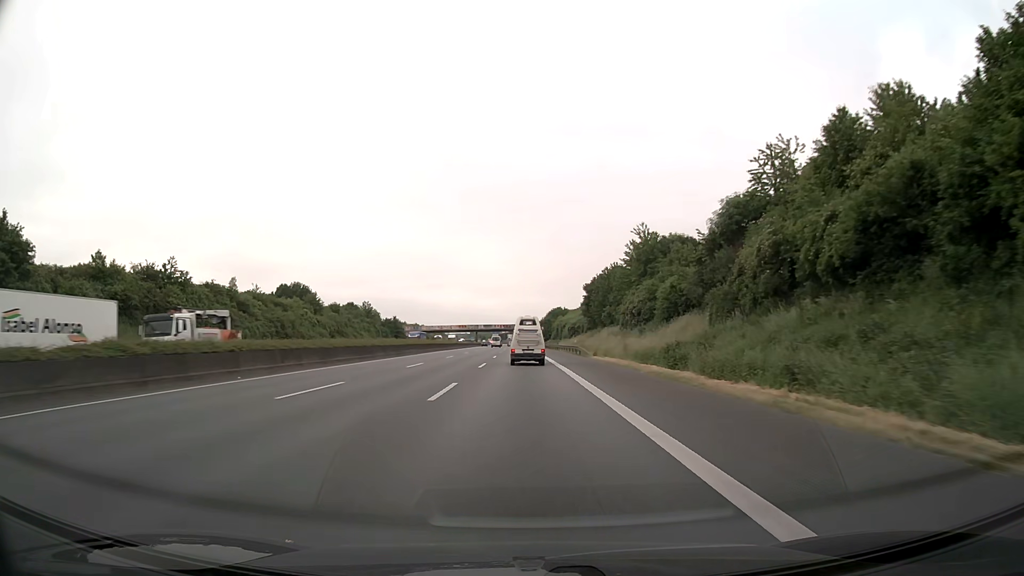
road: motorway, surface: asphalt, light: Day
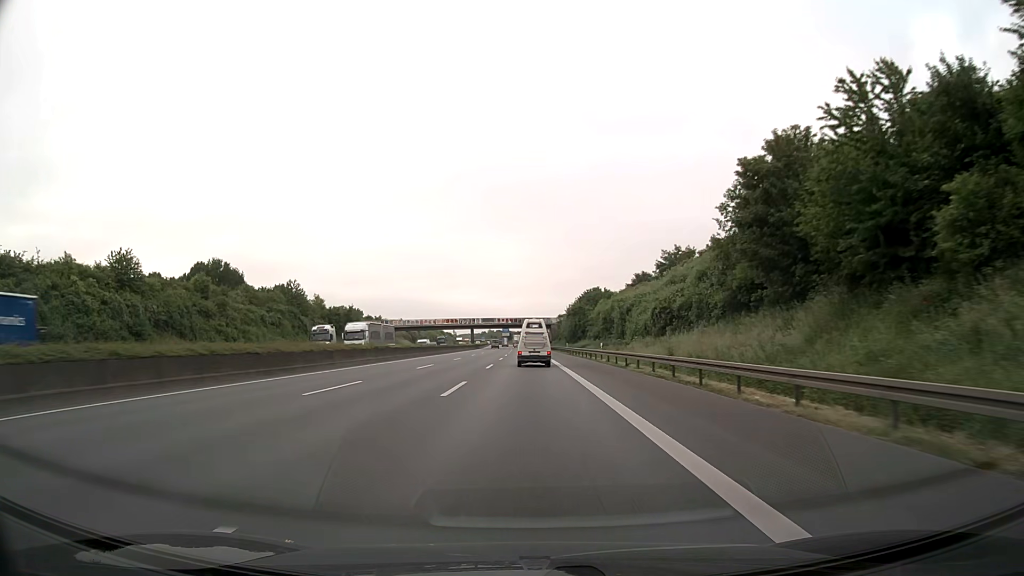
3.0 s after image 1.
(-0.7, +70.3) m; -1°
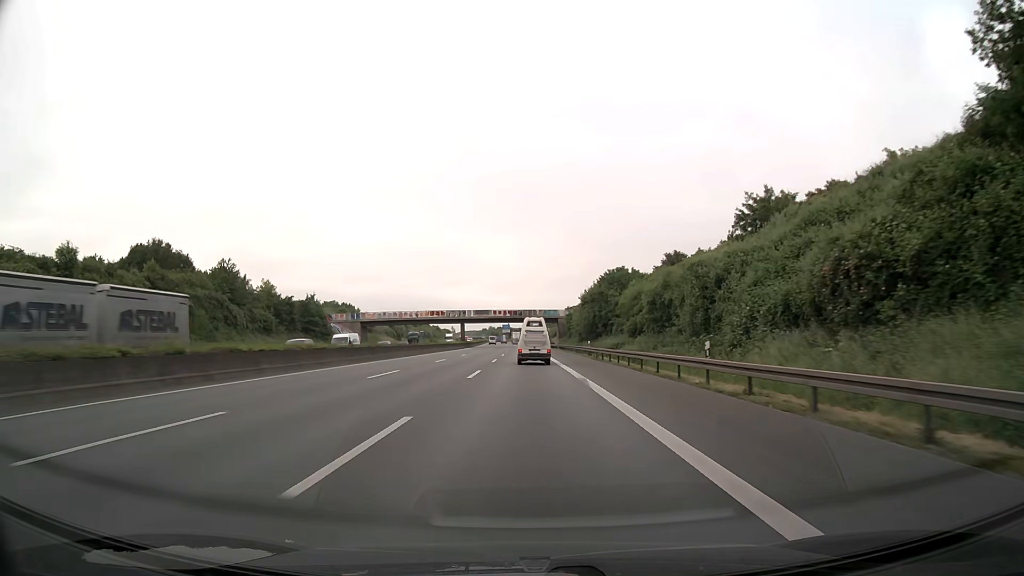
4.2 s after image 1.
(-0.1, +28.3) m; 0°
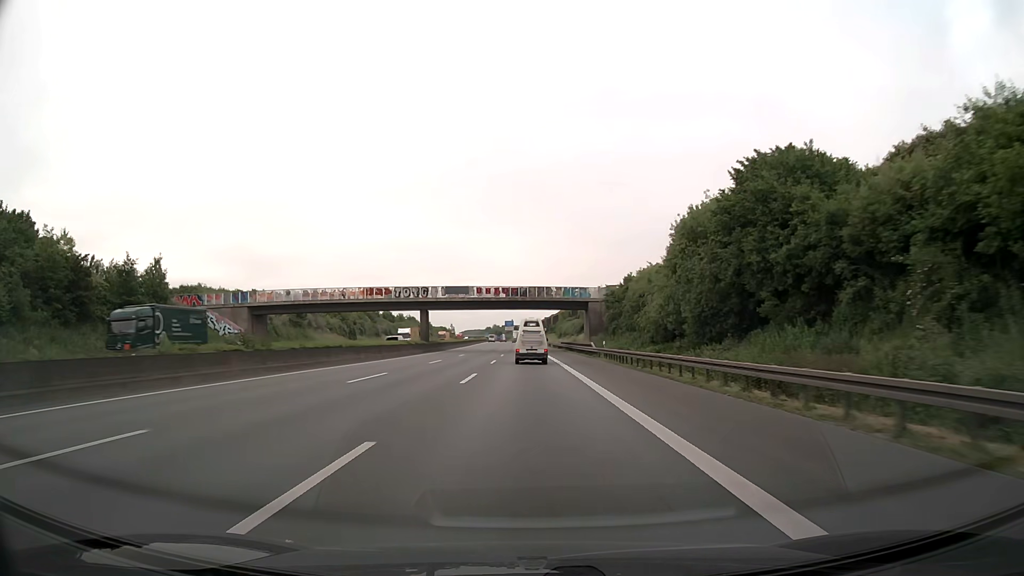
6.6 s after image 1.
(-0.3, +57.1) m; 0°
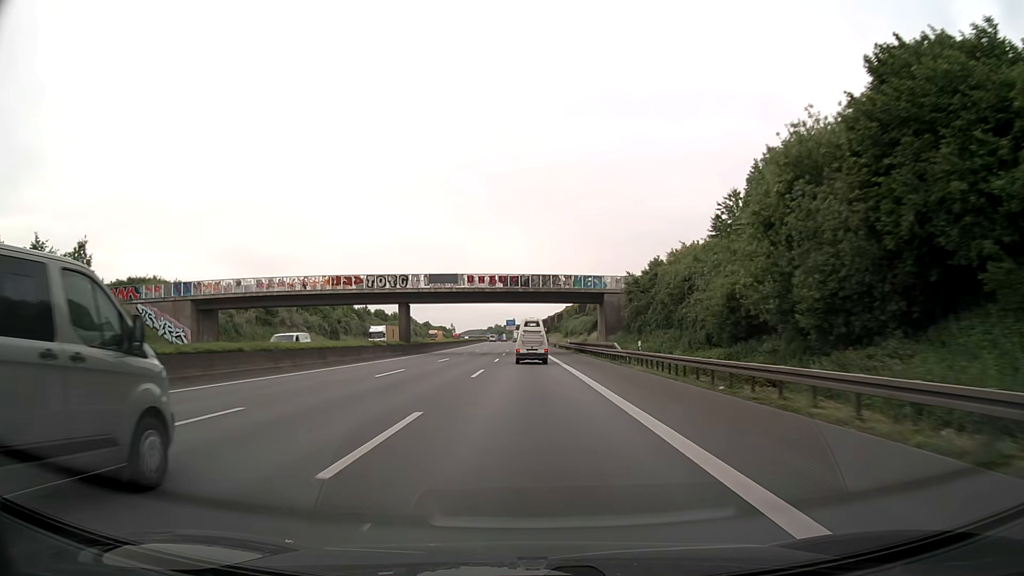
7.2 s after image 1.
(0.0, +14.4) m; 0°
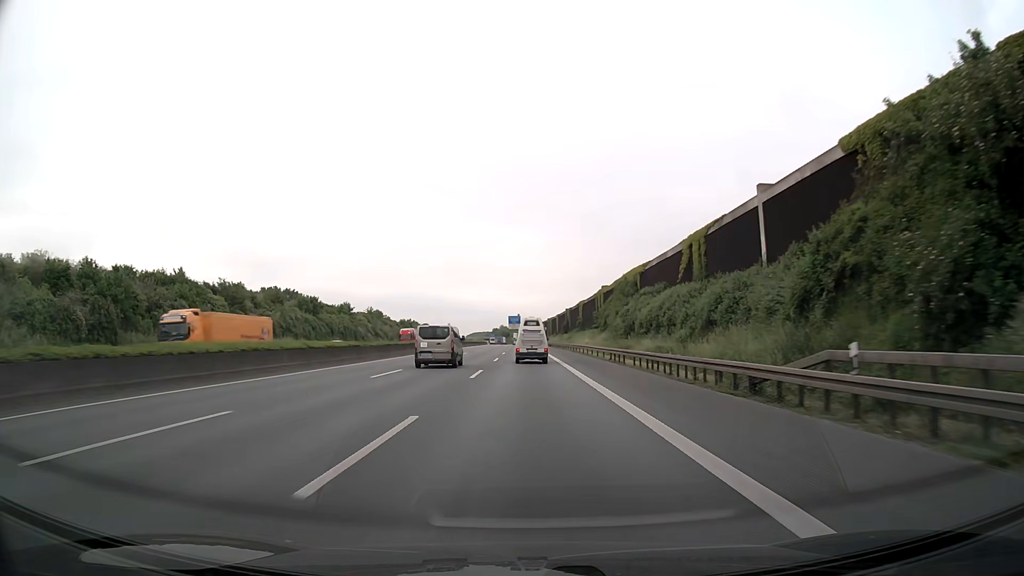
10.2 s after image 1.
(-0.4, +72.8) m; -1°
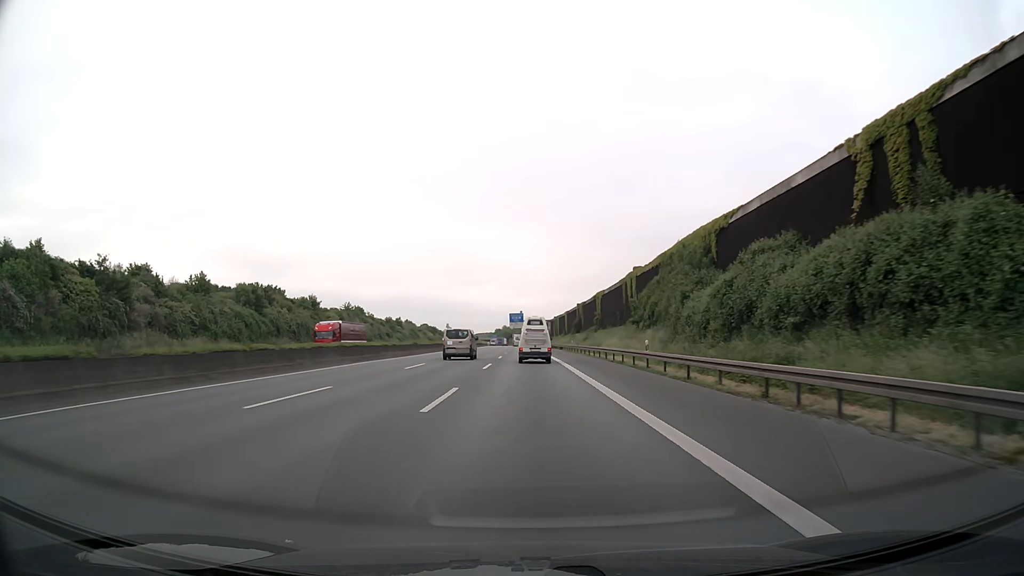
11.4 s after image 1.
(-0.2, +29.3) m; 0°
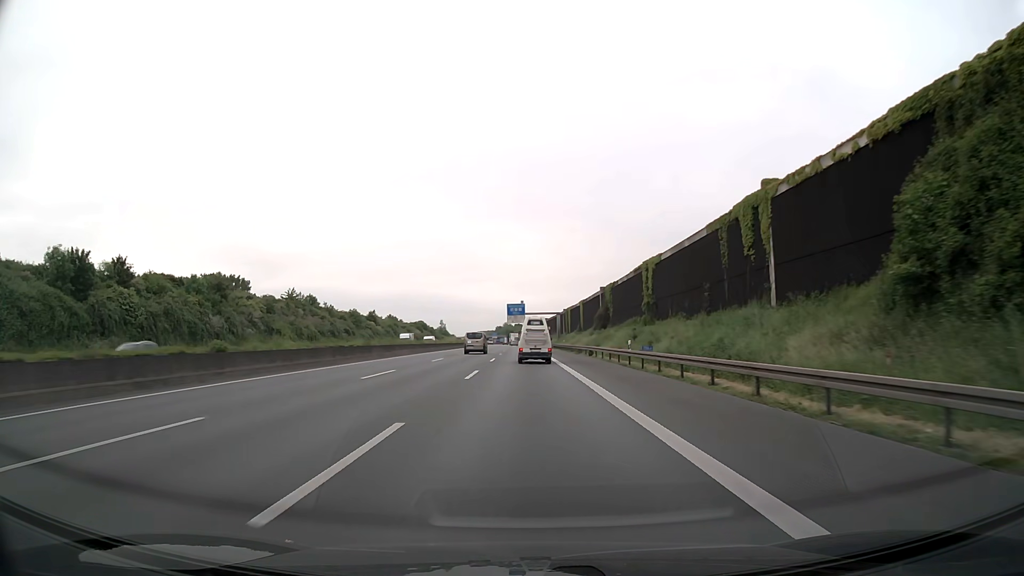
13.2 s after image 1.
(-0.1, +43.9) m; 0°
(0, +10) (0, +20) (0, +30) (0, +40) (0, +50) (0, +60) (0, +70) (0, +80) (-1, +90) (-1, +100) m
